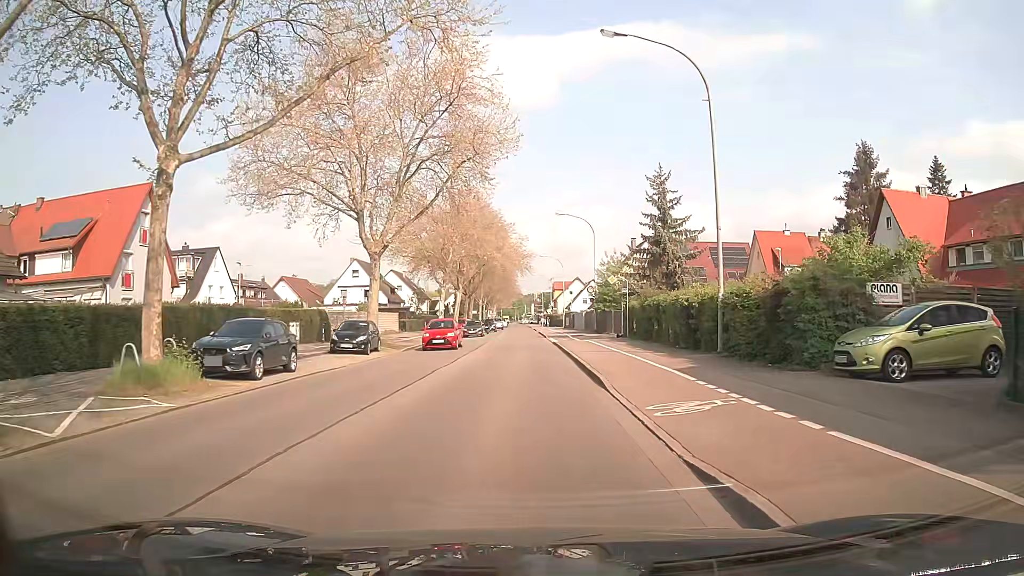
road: secondary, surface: asphalt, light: Day
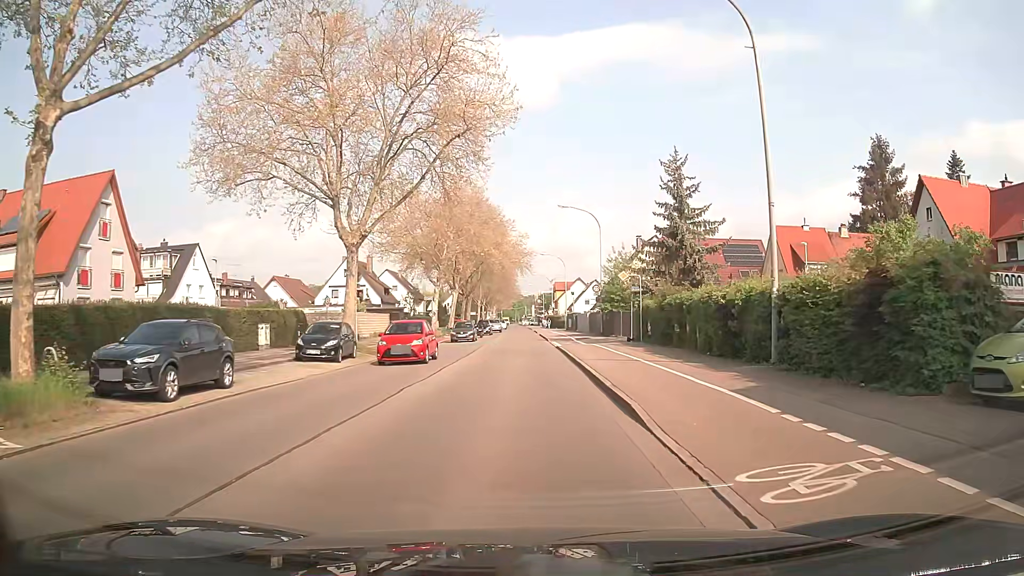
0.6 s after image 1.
(0.0, +4.5) m; -1°
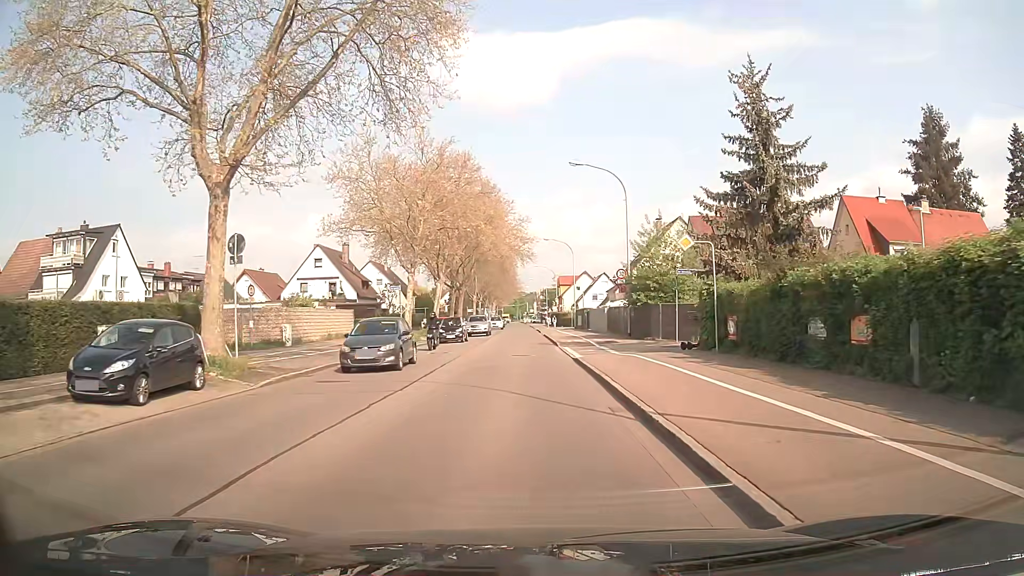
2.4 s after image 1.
(+0.2, +13.4) m; 0°
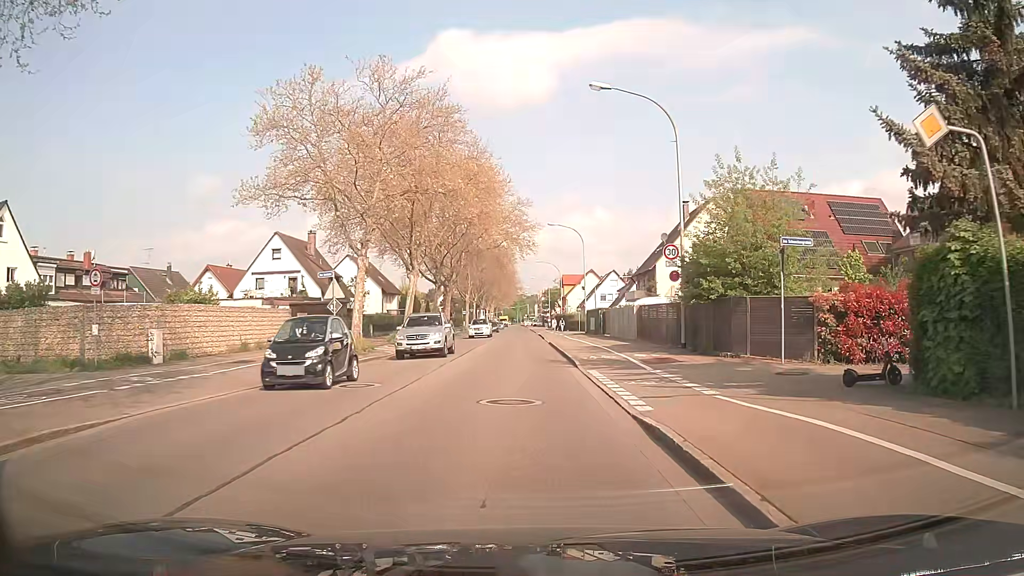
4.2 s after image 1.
(0.0, +13.4) m; 0°
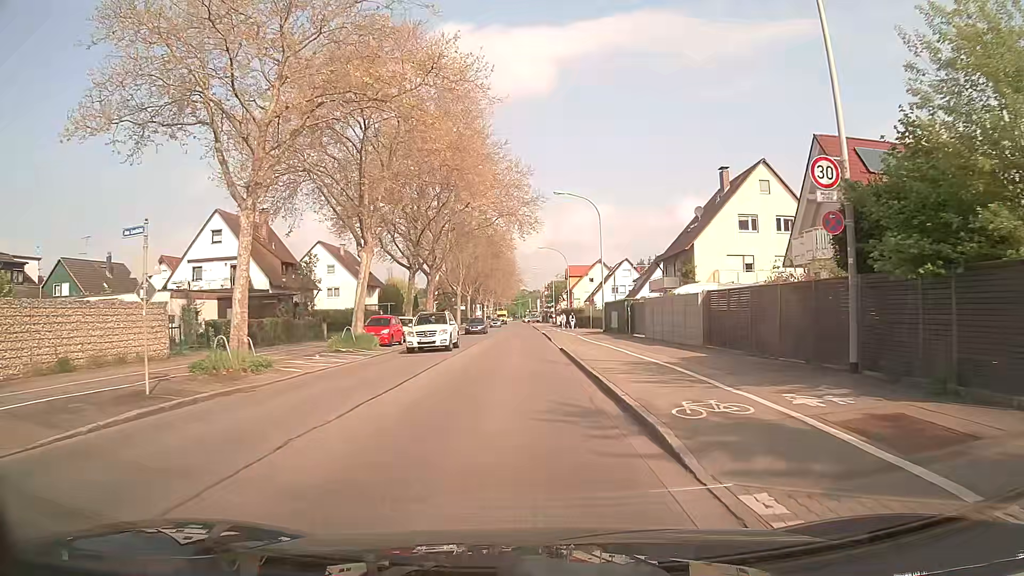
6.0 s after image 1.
(0.0, +13.4) m; +1°
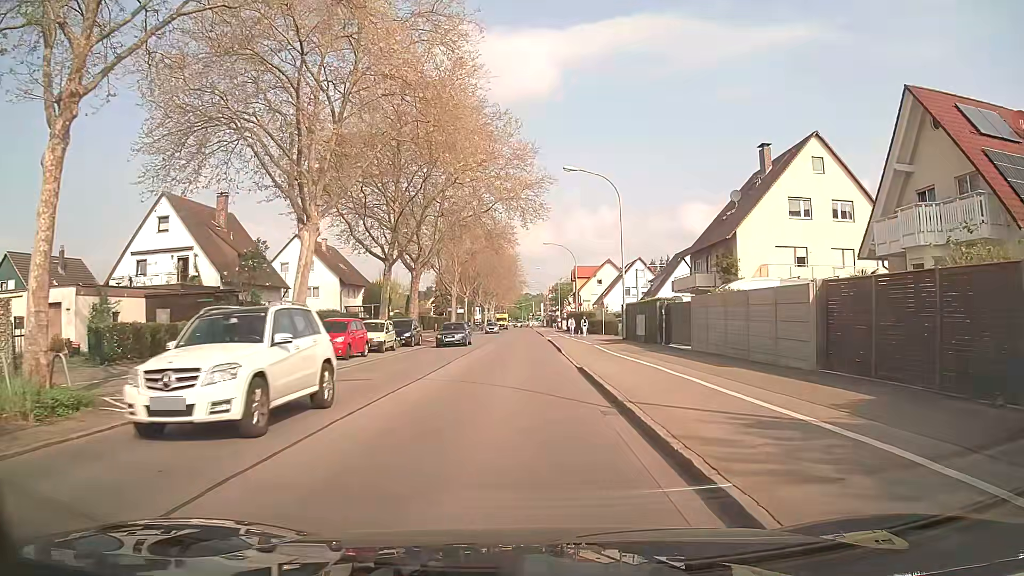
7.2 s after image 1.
(-0.2, +8.9) m; -1°
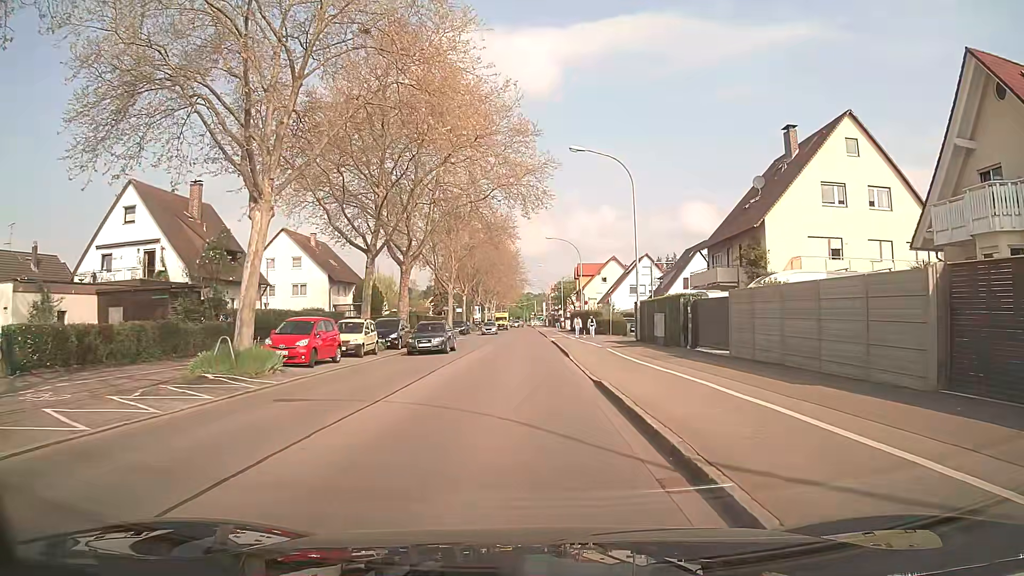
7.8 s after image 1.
(0.0, +4.5) m; +1°
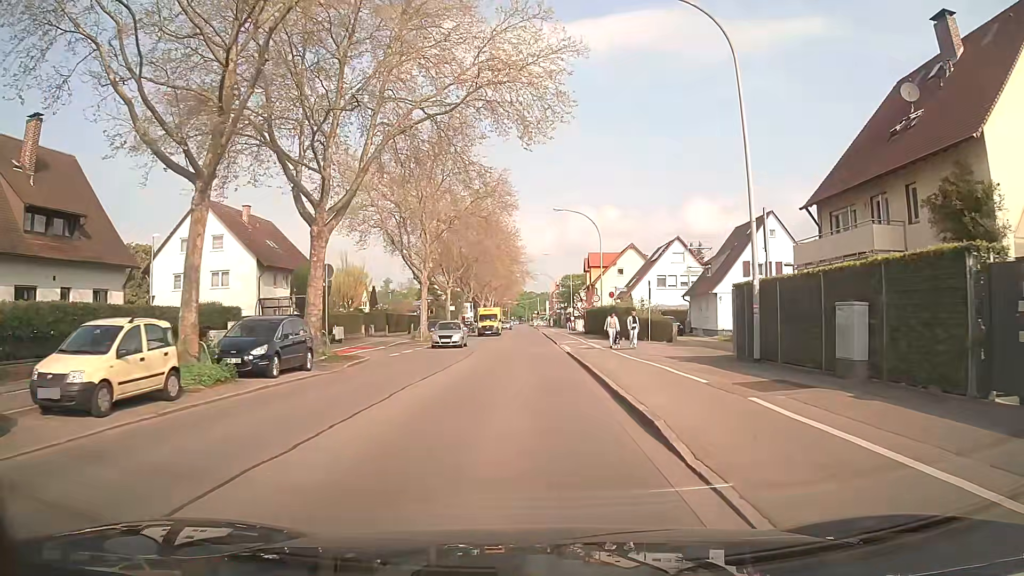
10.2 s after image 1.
(-0.2, +17.8) m; -1°
(0, +10) (0, +20) (0, +30) (0, +40) (0, +50) (0, +60) (0, +70) (0, +80) (0, +90) (0, +100) m
